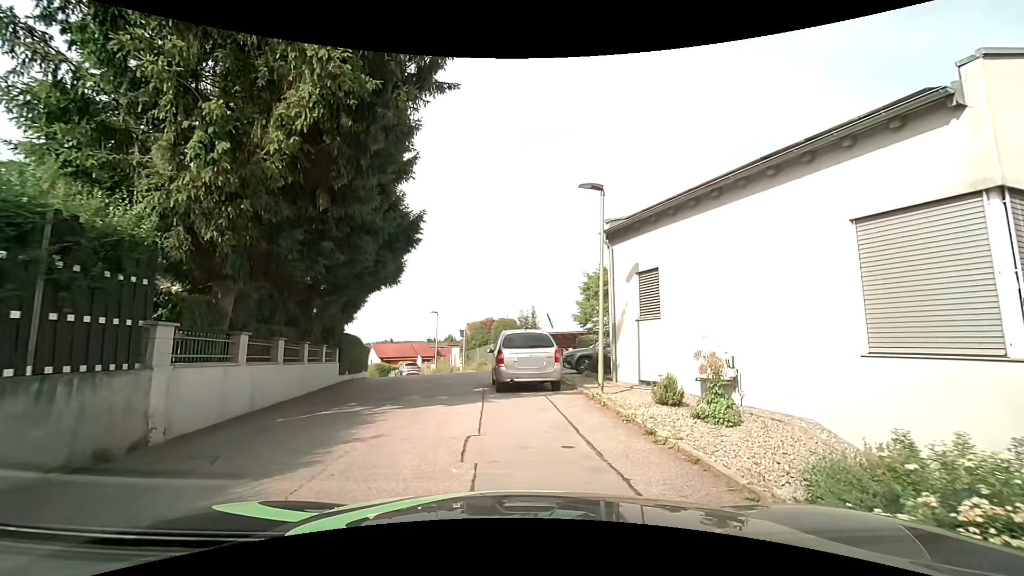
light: Day
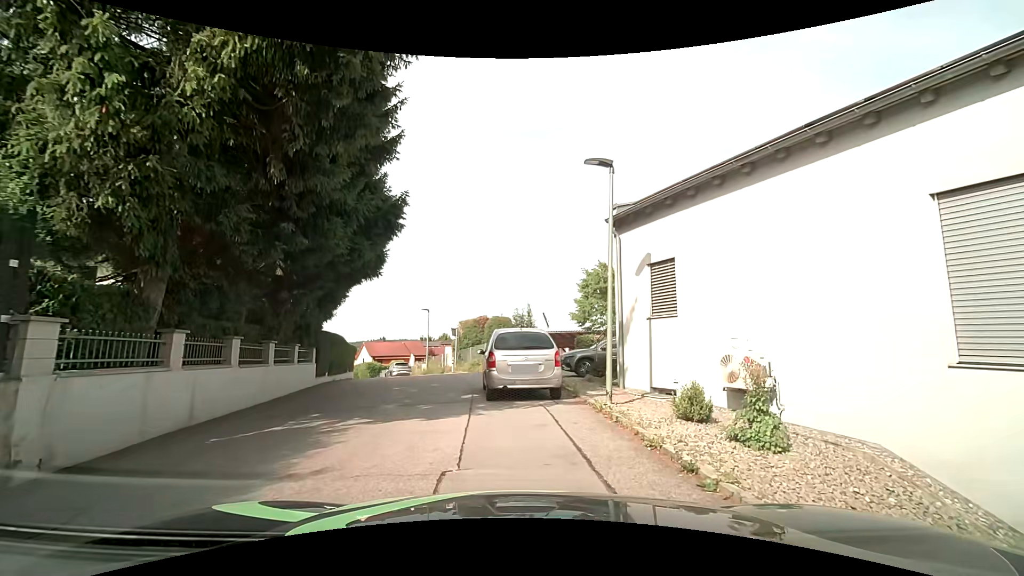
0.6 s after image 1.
(0.0, +1.8) m; 0°
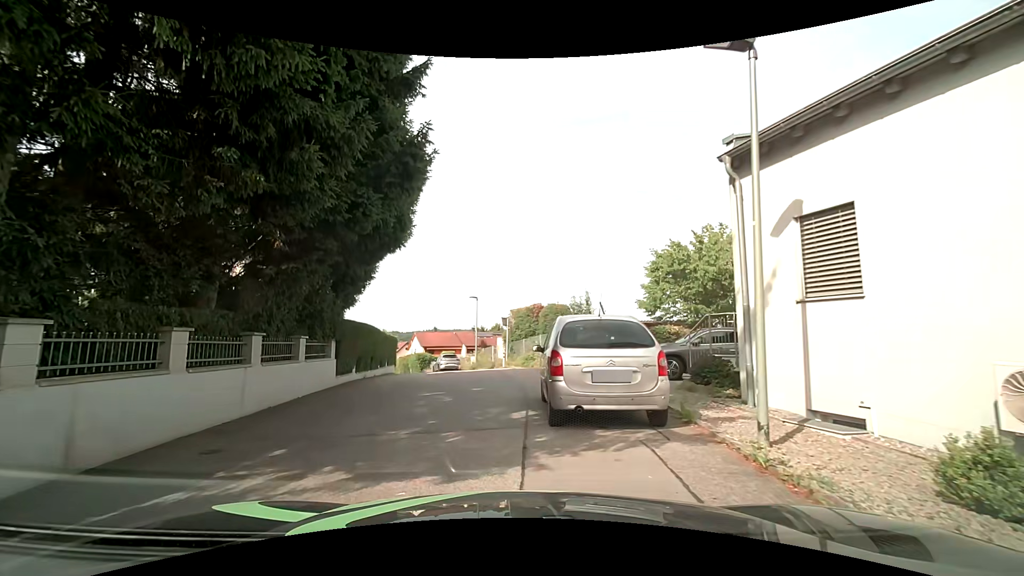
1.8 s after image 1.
(-0.1, +4.0) m; -7°
